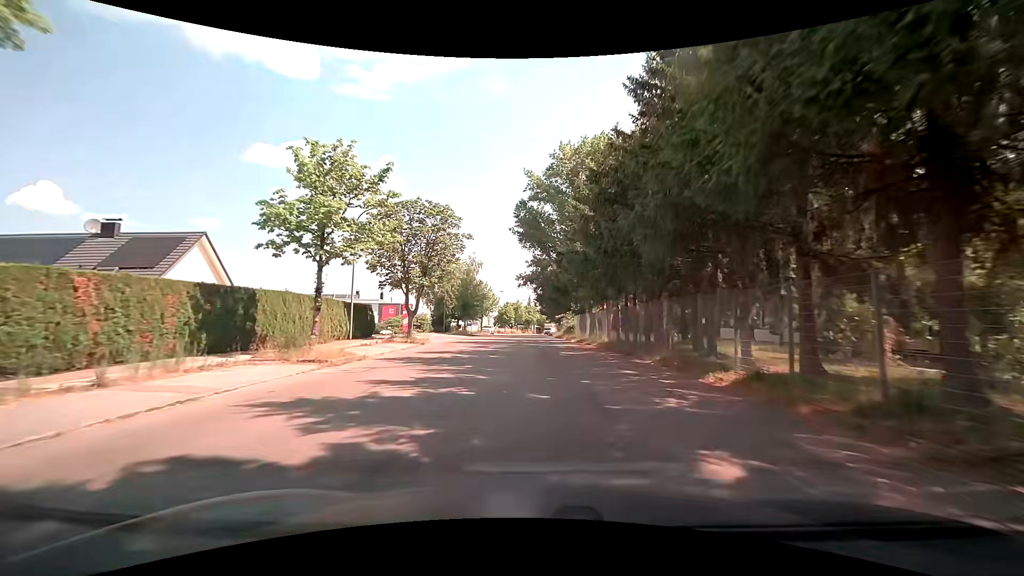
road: unclassified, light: Day
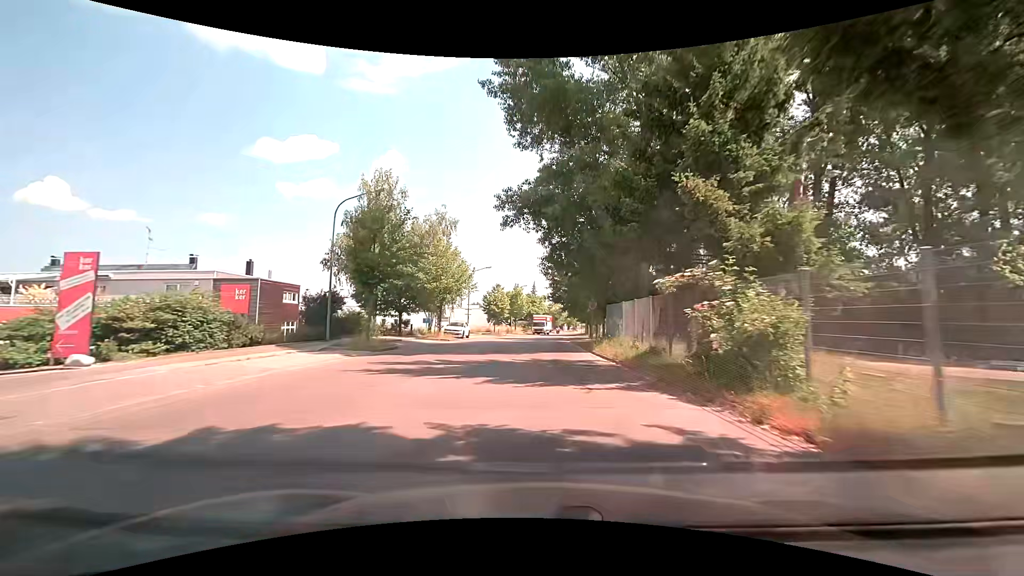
(-0.2, +39.9) m; 0°
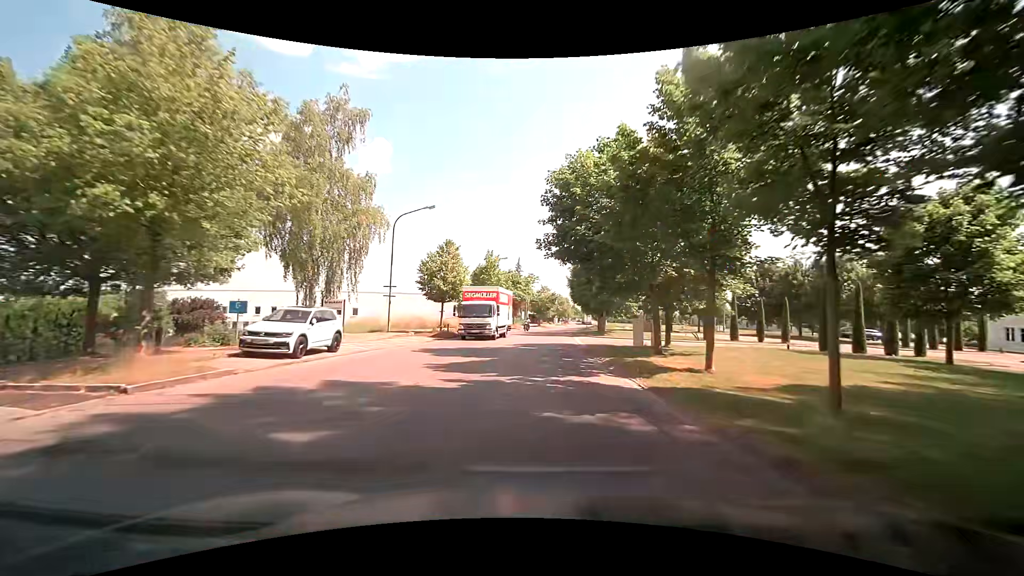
(+0.1, +31.3) m; +1°
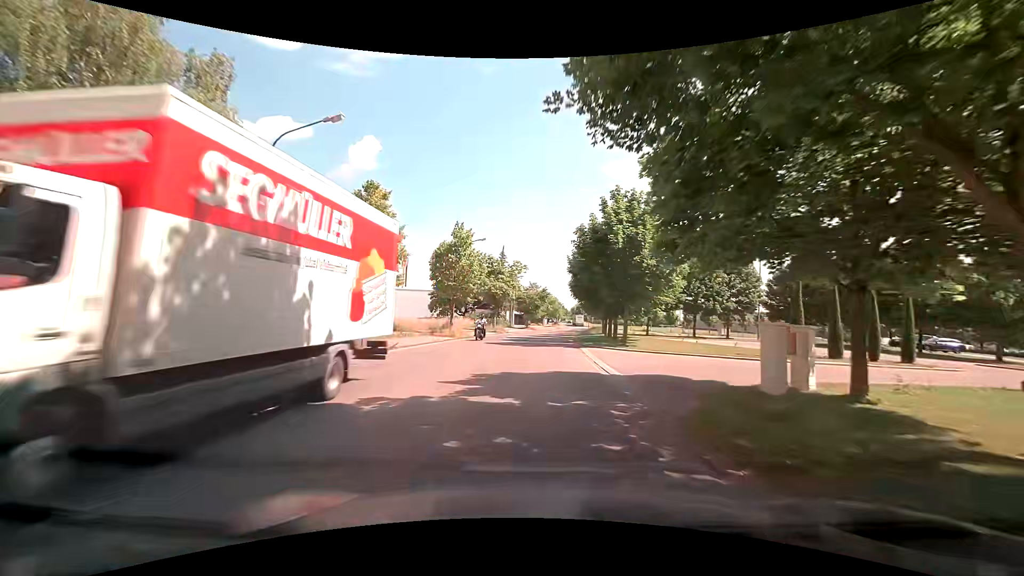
(+0.1, +15.4) m; +1°
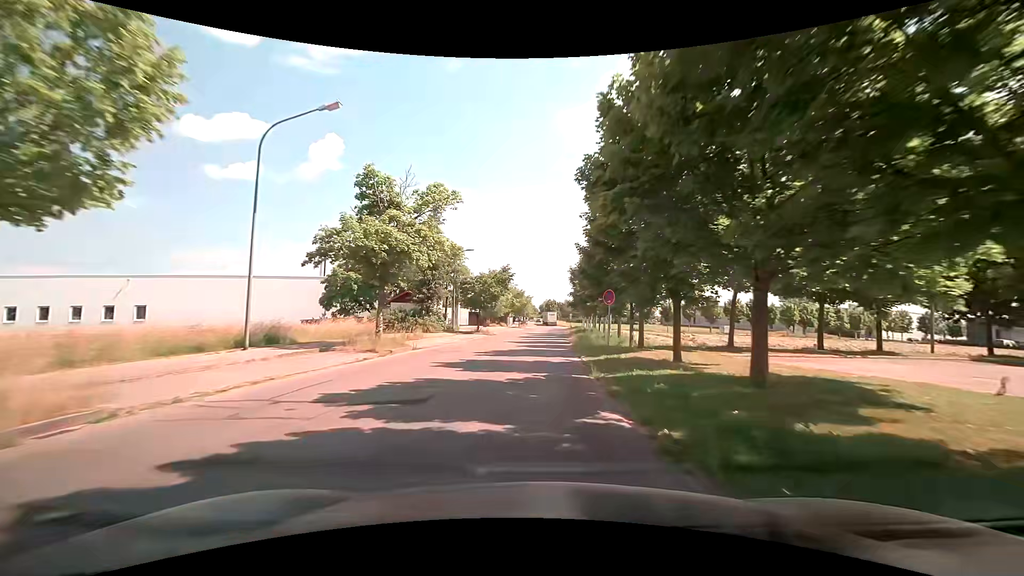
(+1.0, +30.6) m; +3°
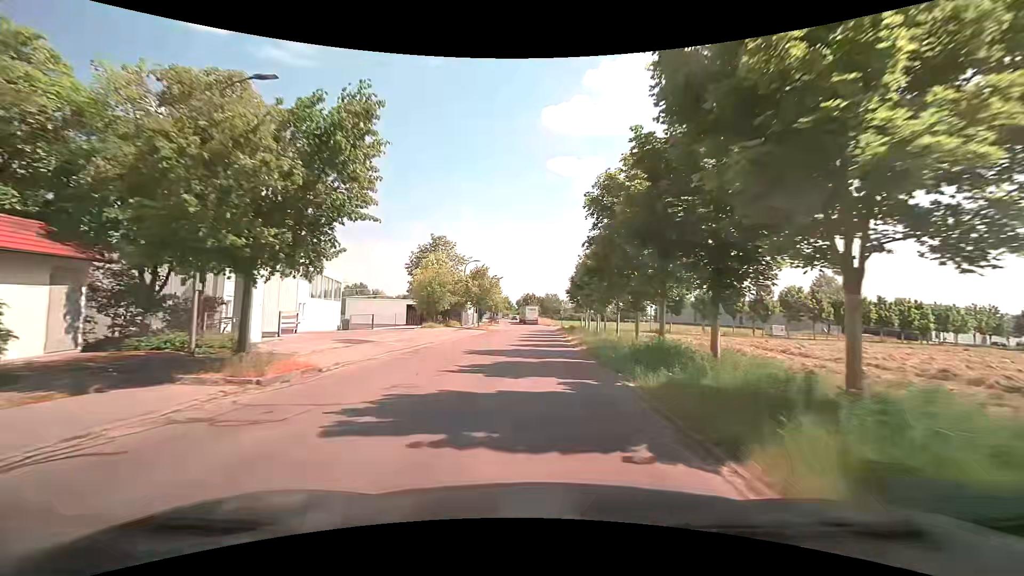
(+1.0, +37.1) m; +3°
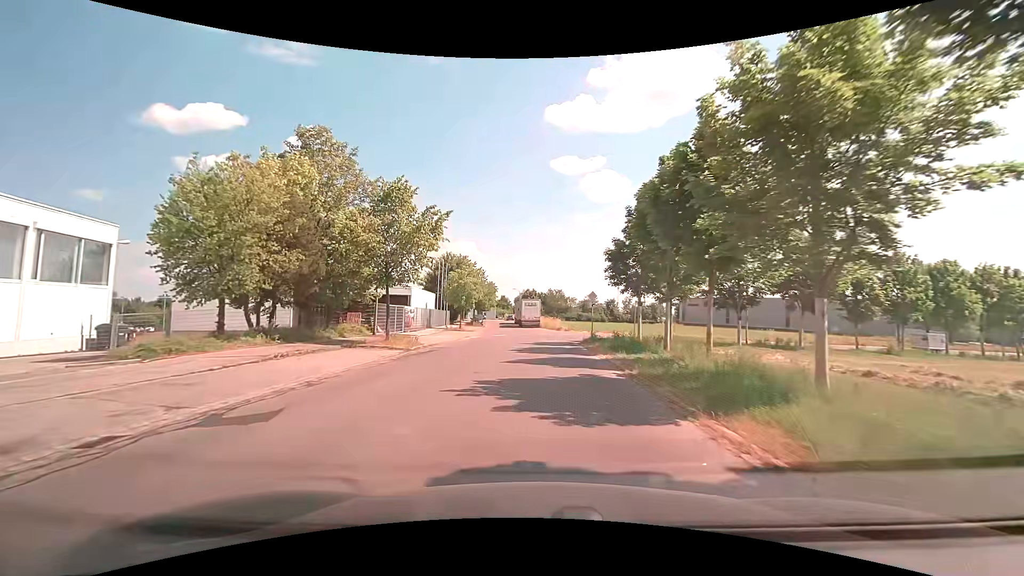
(+0.2, +34.1) m; 0°
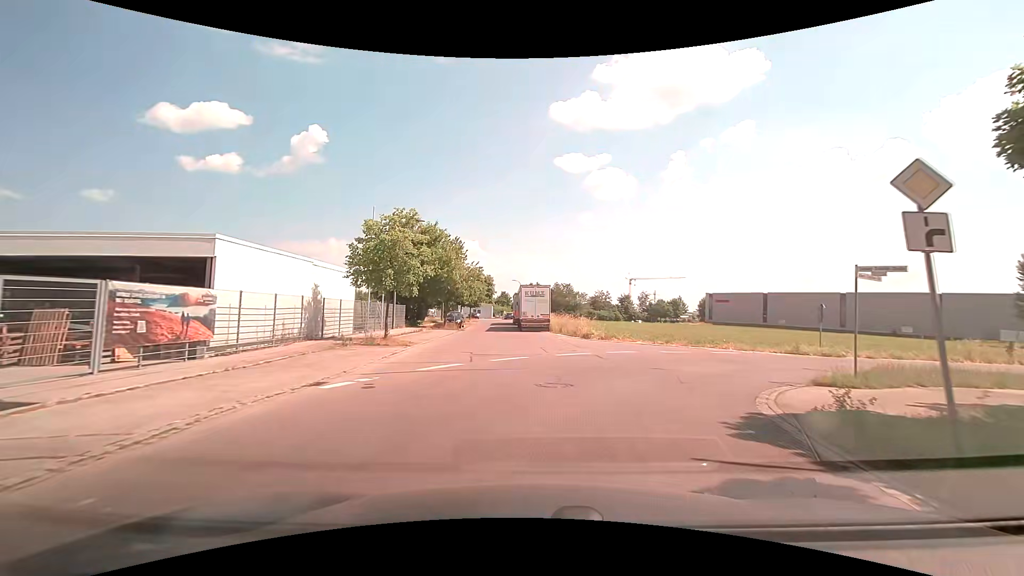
(-0.2, +25.0) m; 0°
(+1, +10) (+7, +18) (+16, +23) (+25, +28) (+34, +32) (+43, +37) (+52, +41) (+61, +45) (+70, +50) (+79, +54) m
